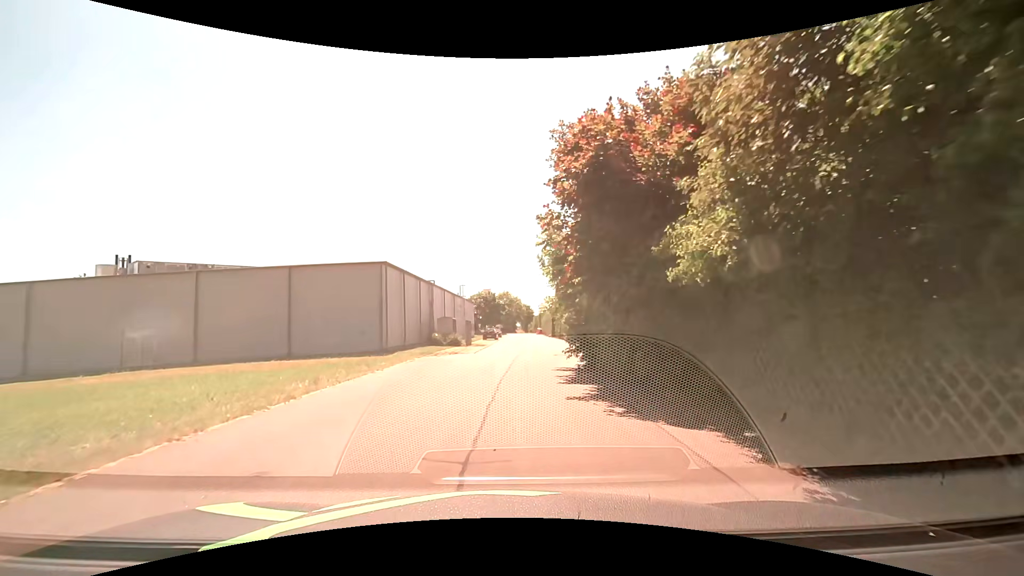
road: residential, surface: asphalt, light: Day
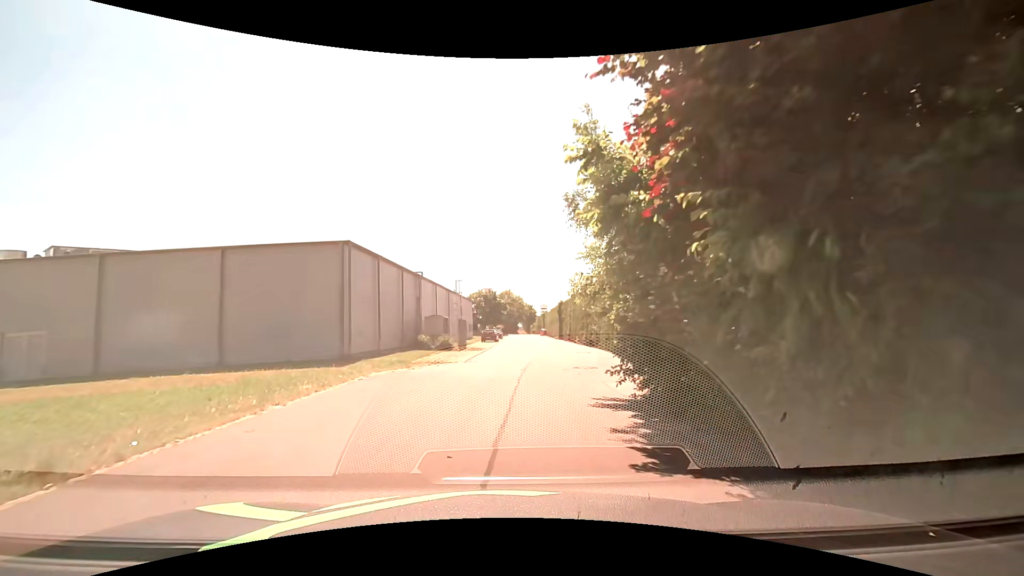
(0.0, +7.1) m; -1°
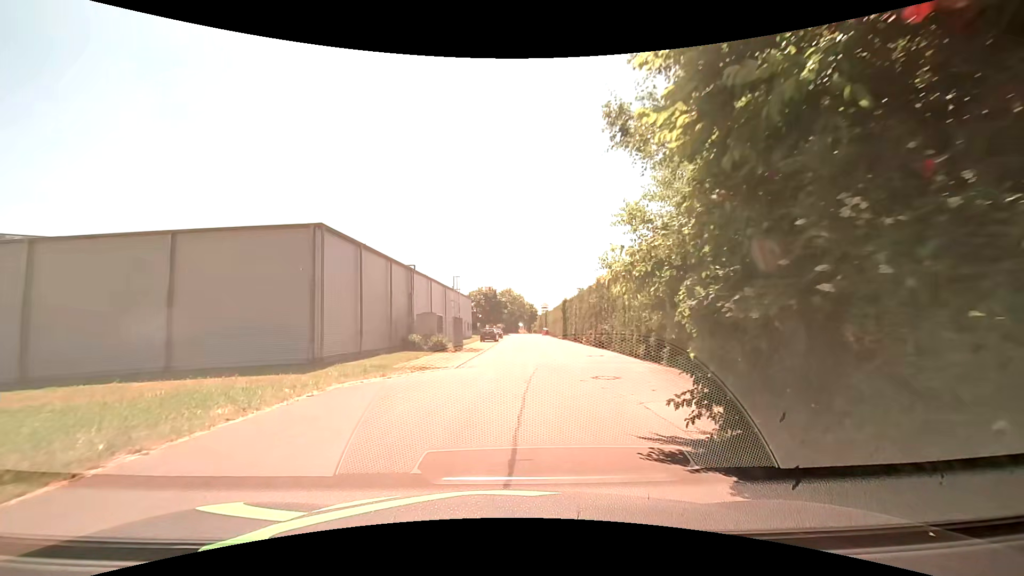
(0.0, +3.4) m; 0°
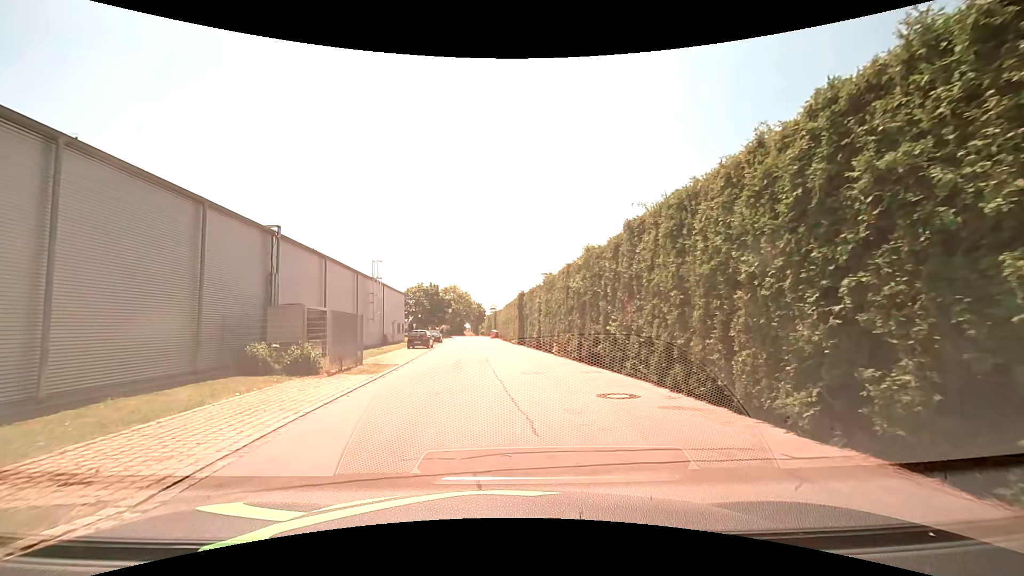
(+0.8, +13.1) m; +6°
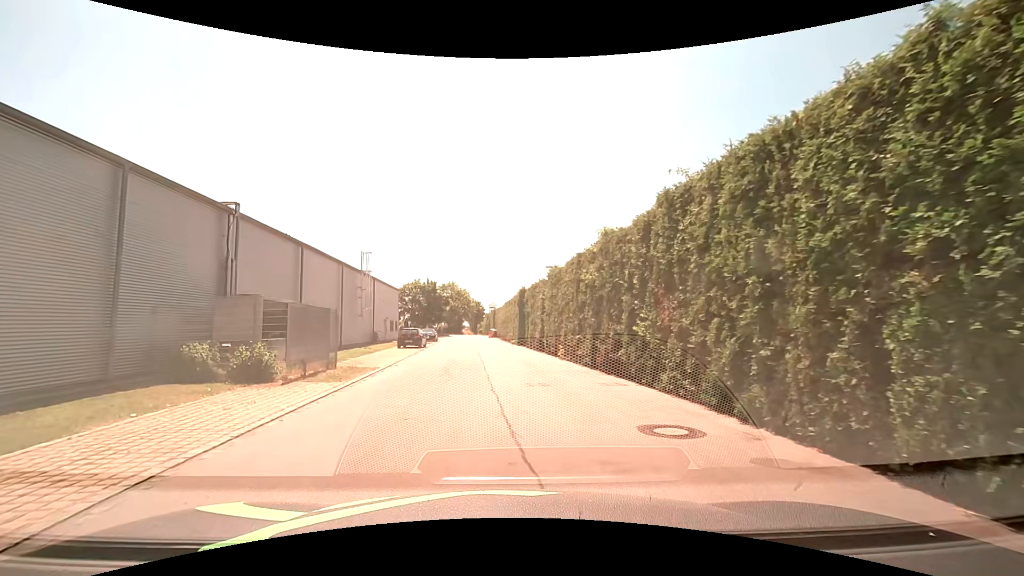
(0.0, +3.2) m; 0°
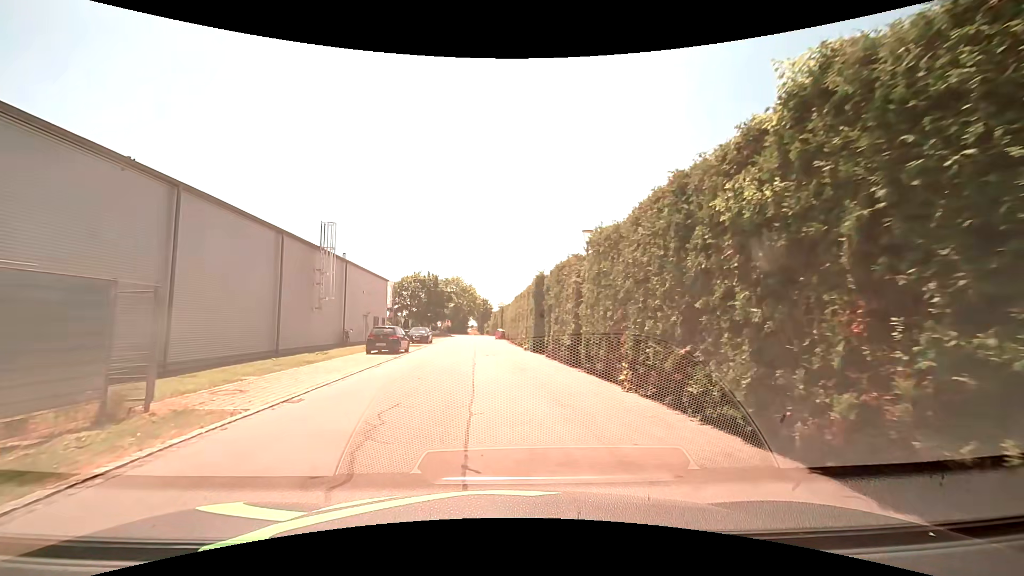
(0.0, +10.4) m; -1°
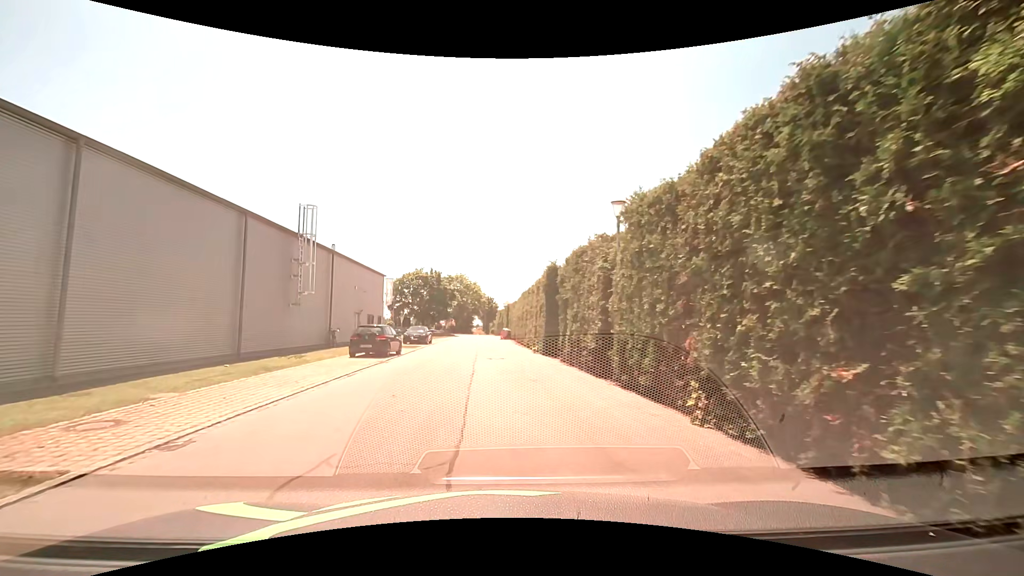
(0.0, +3.9) m; +1°
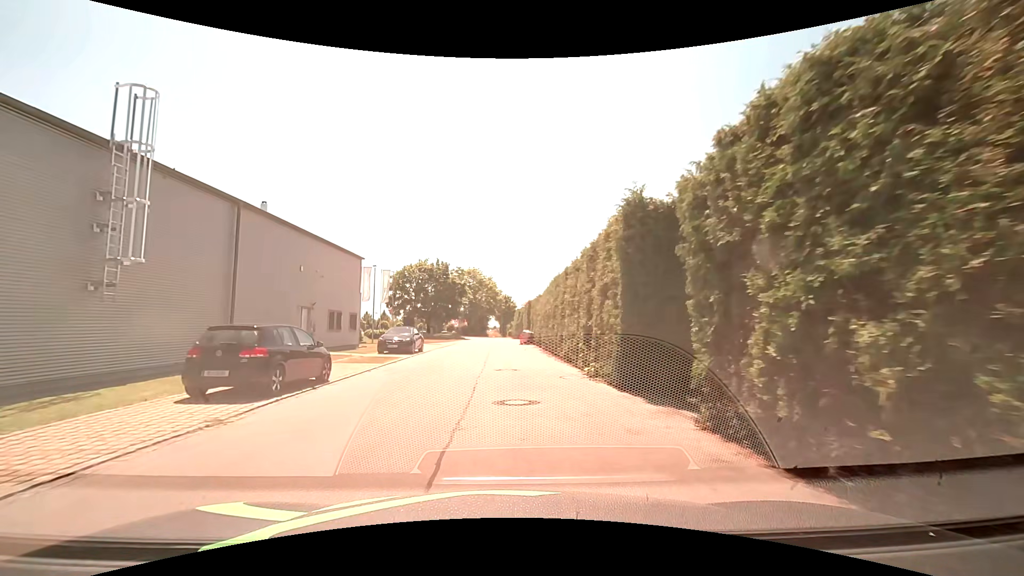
(-0.3, +12.8) m; -2°
